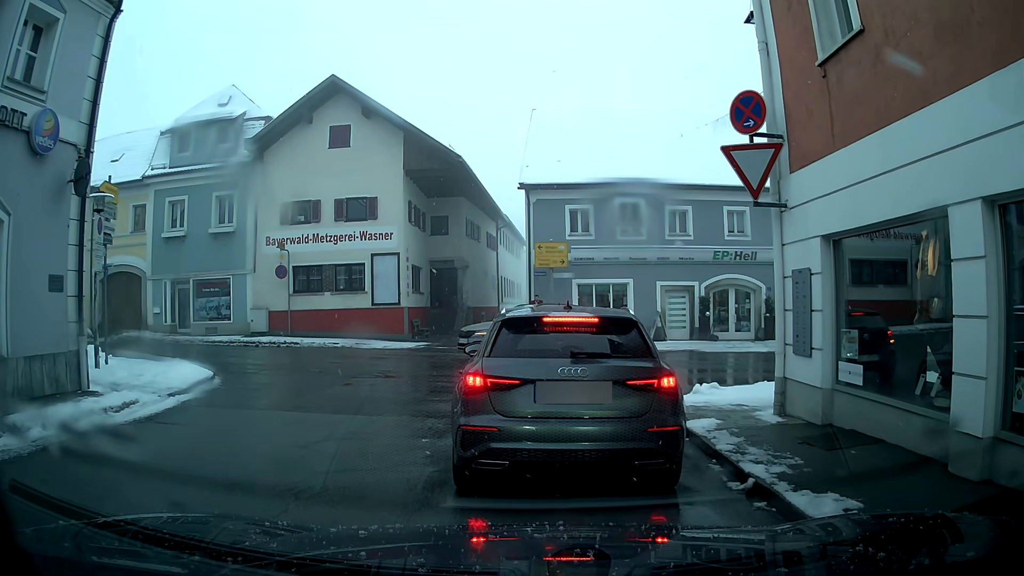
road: secondary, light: Day
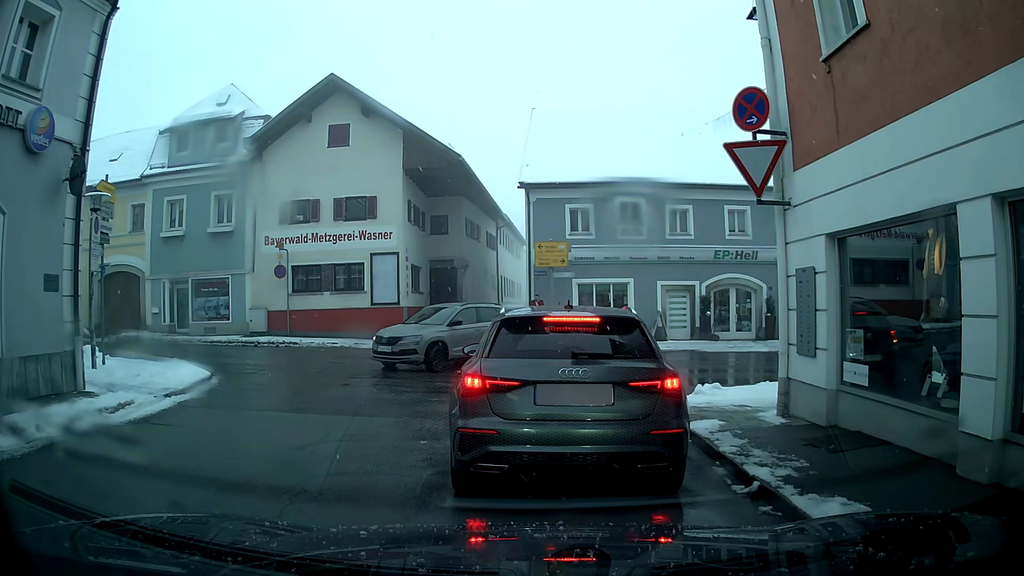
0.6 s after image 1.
(0.0, +0.1) m; 0°
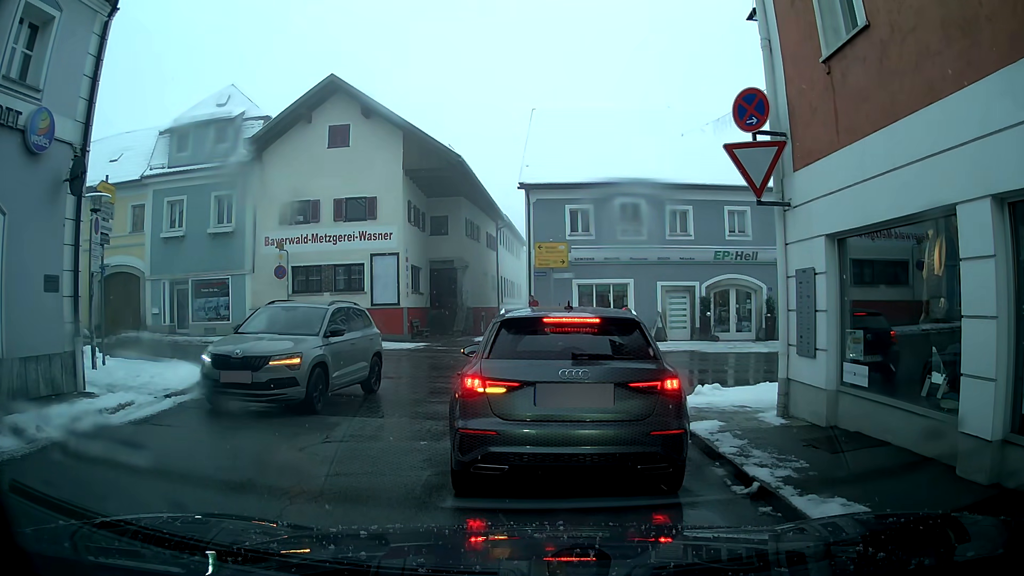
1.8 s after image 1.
(0.0, +0.1) m; 0°
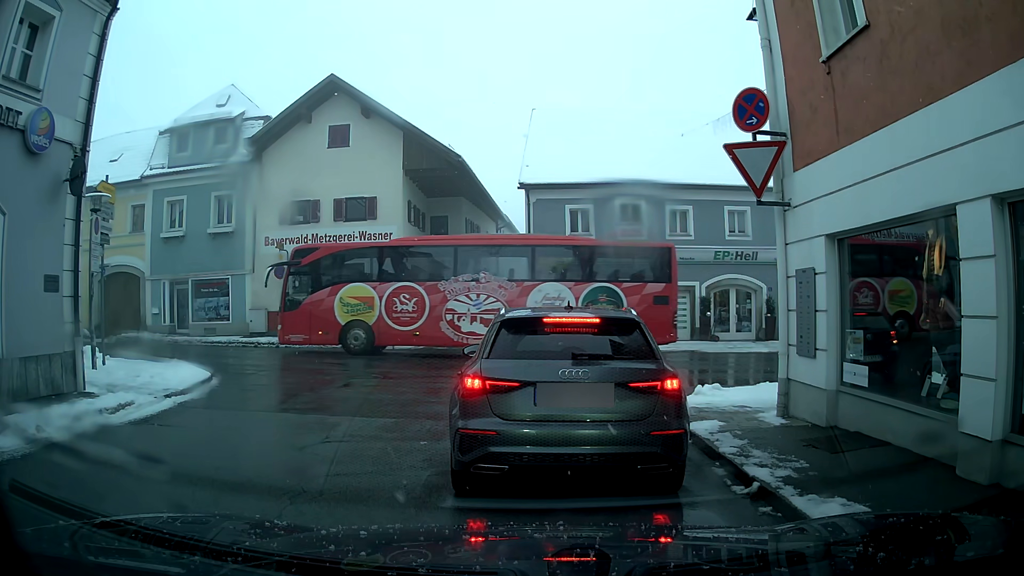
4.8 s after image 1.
(0.0, 0.0) m; 0°
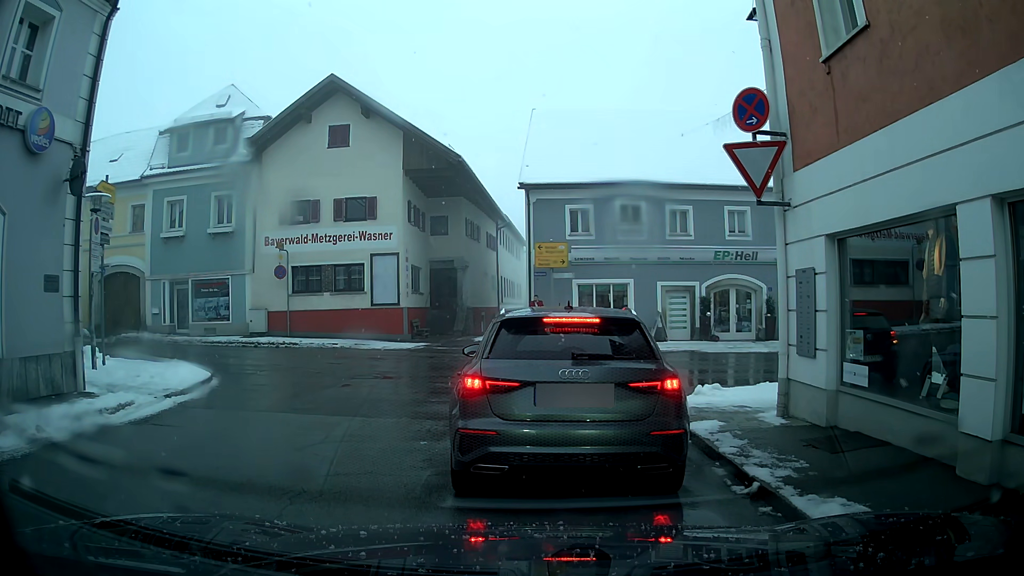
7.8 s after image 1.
(0.0, 0.0) m; 0°
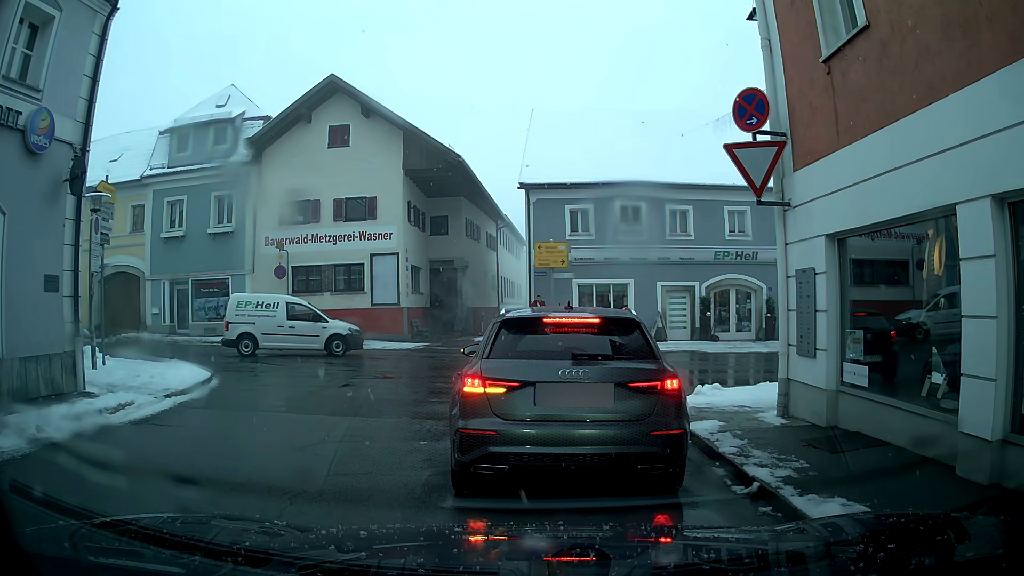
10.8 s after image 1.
(0.0, 0.0) m; 0°
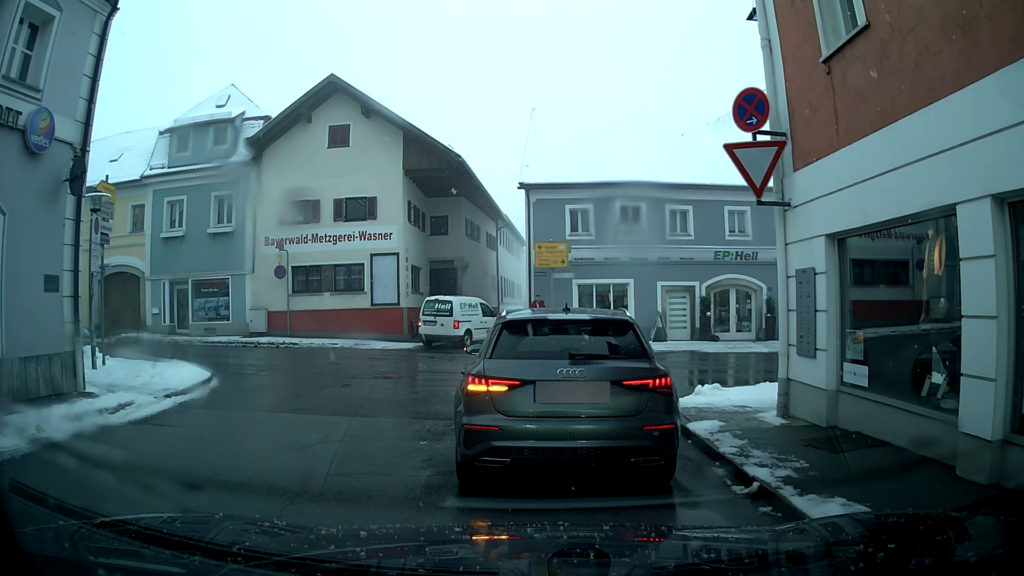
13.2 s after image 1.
(0.0, 0.0) m; 0°
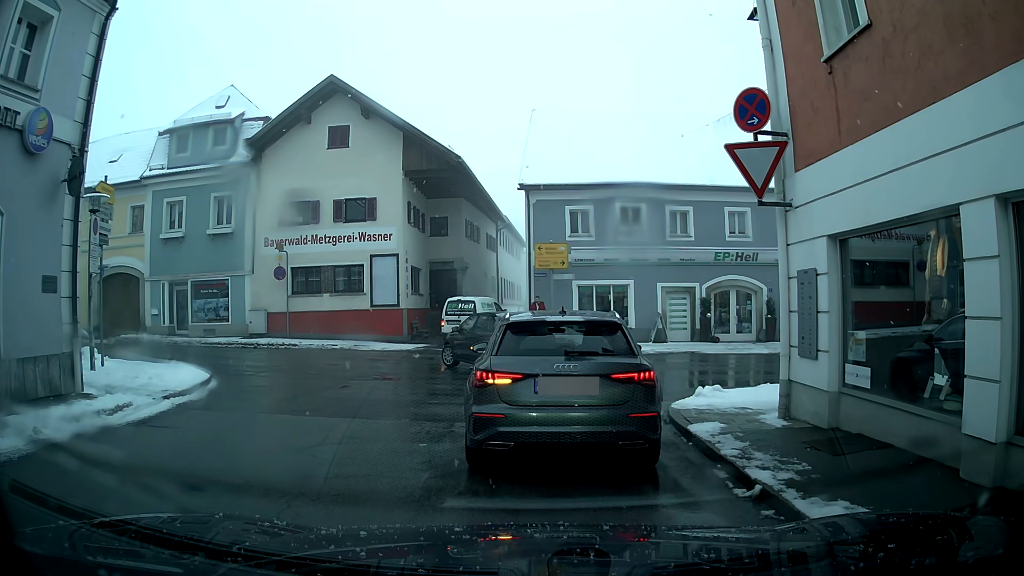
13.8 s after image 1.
(0.0, 0.0) m; 0°
(0, +10) (+4, +18) (+14, +20) (+24, +20) (+34, +20) (+44, +20) (+54, +20) (+64, +20) (+74, +21) (+84, +22) m
